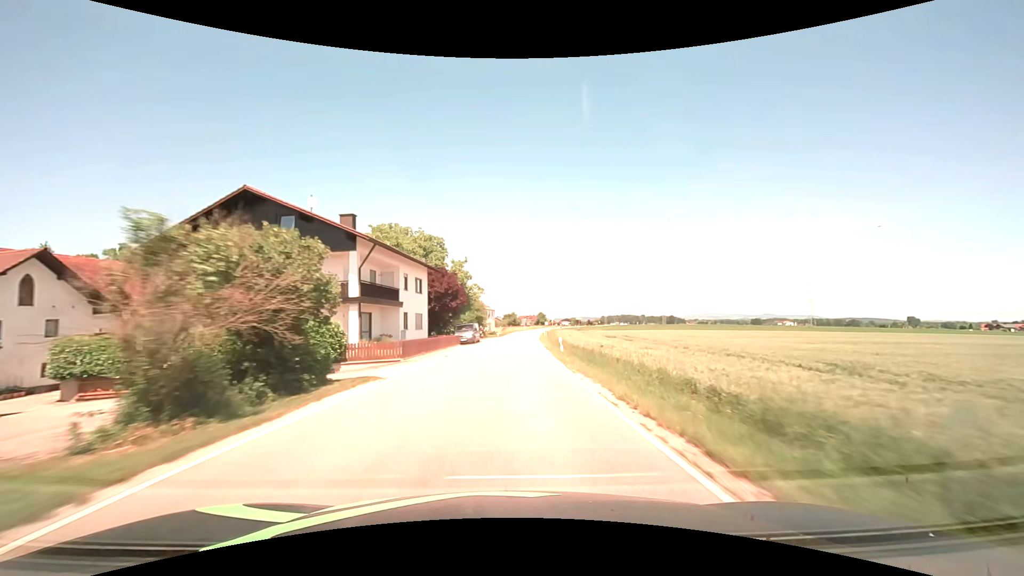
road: secondary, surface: asphalt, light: Day
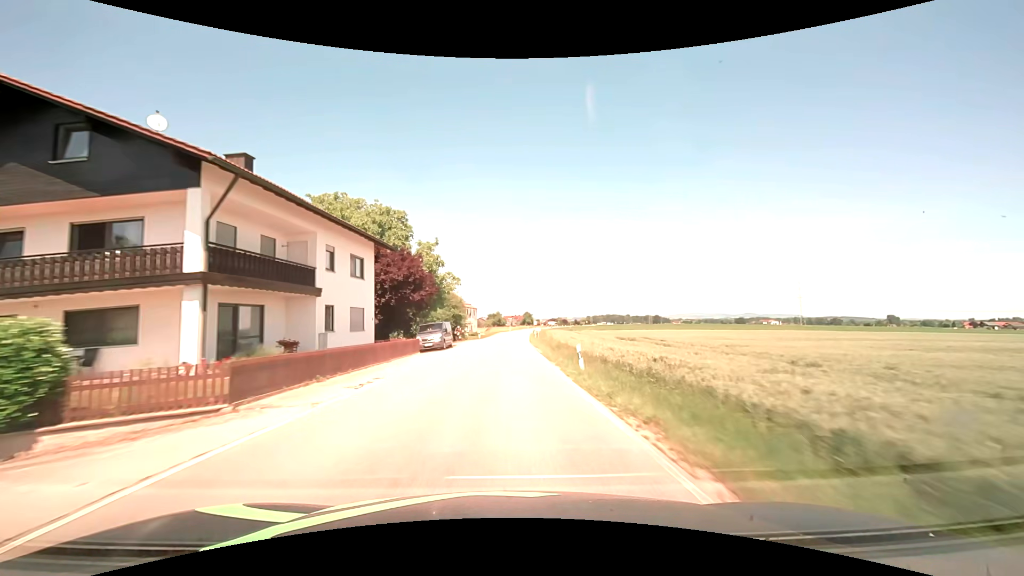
(+0.2, +12.5) m; +2°
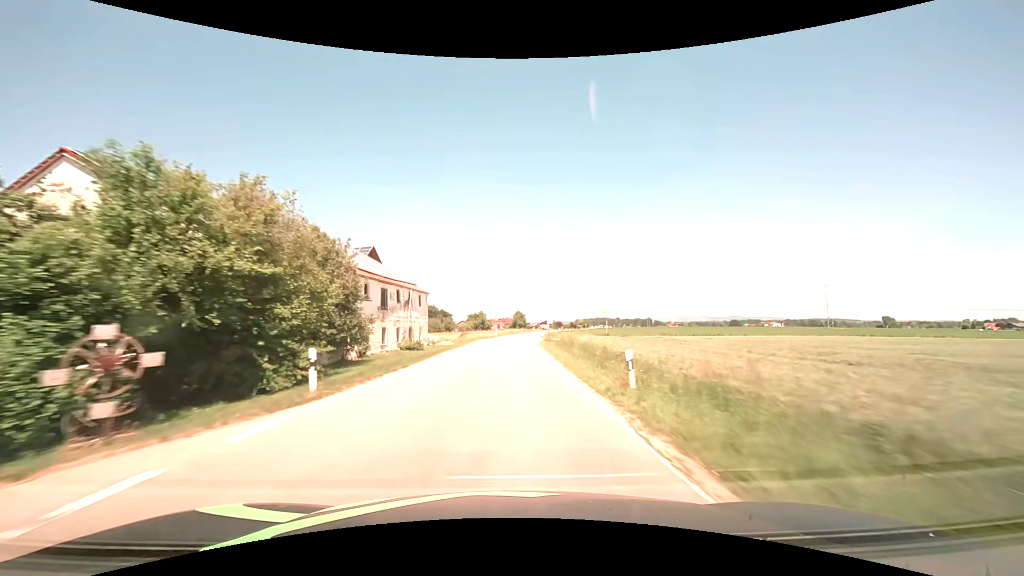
(+0.5, +51.3) m; +2°
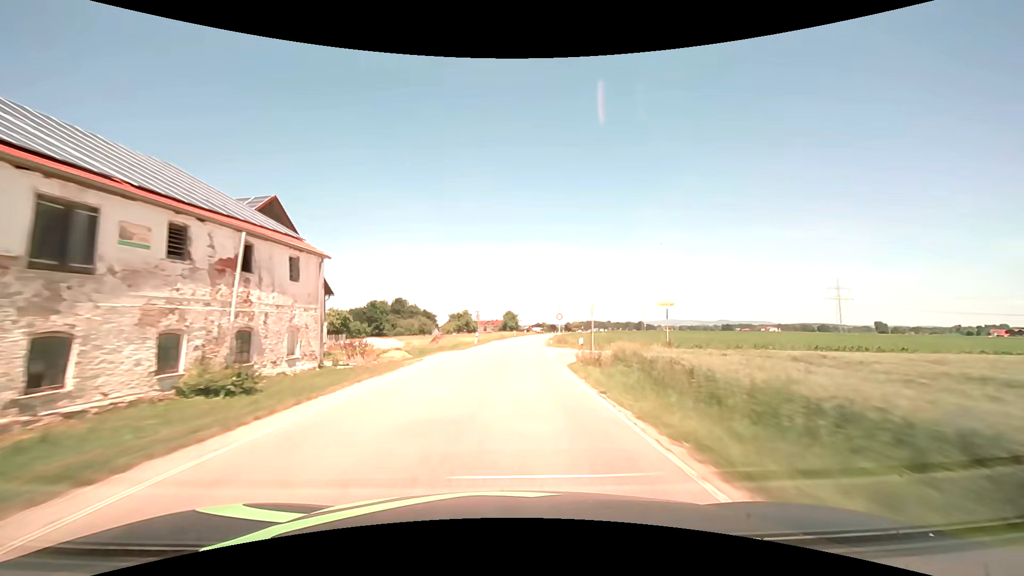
(+0.2, +26.4) m; +1°
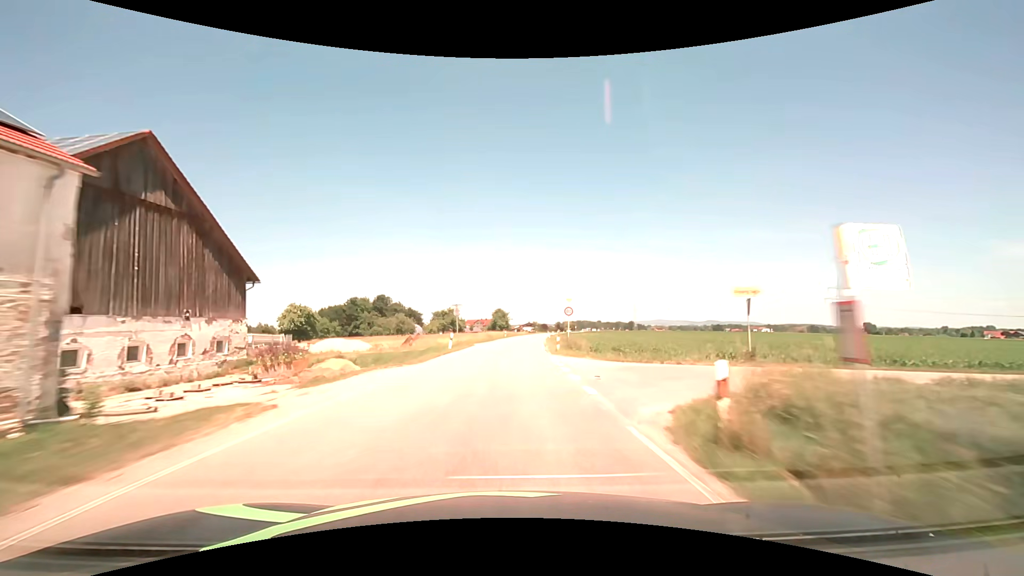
(+0.1, +13.3) m; +1°
